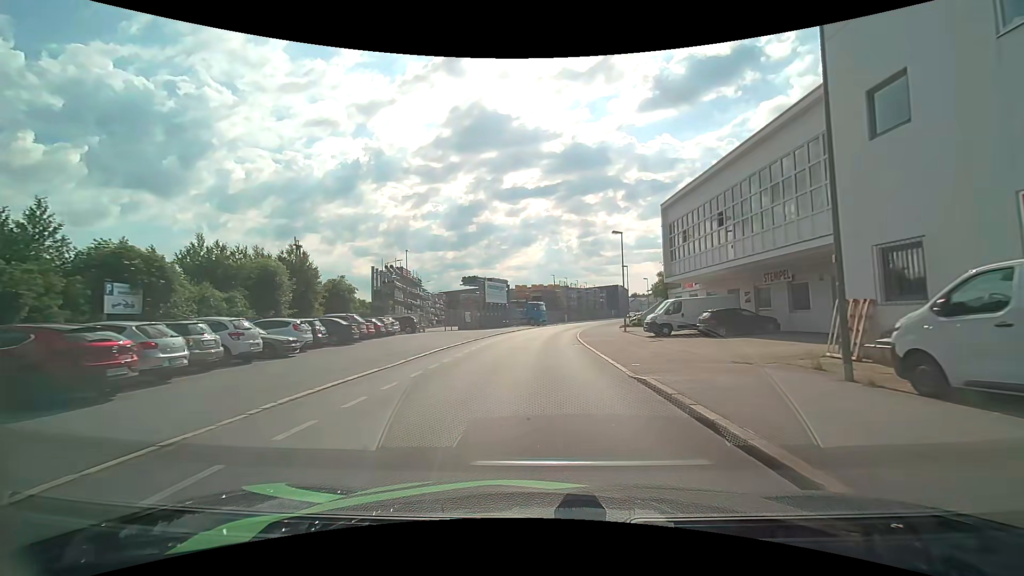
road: residential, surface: asphalt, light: Day
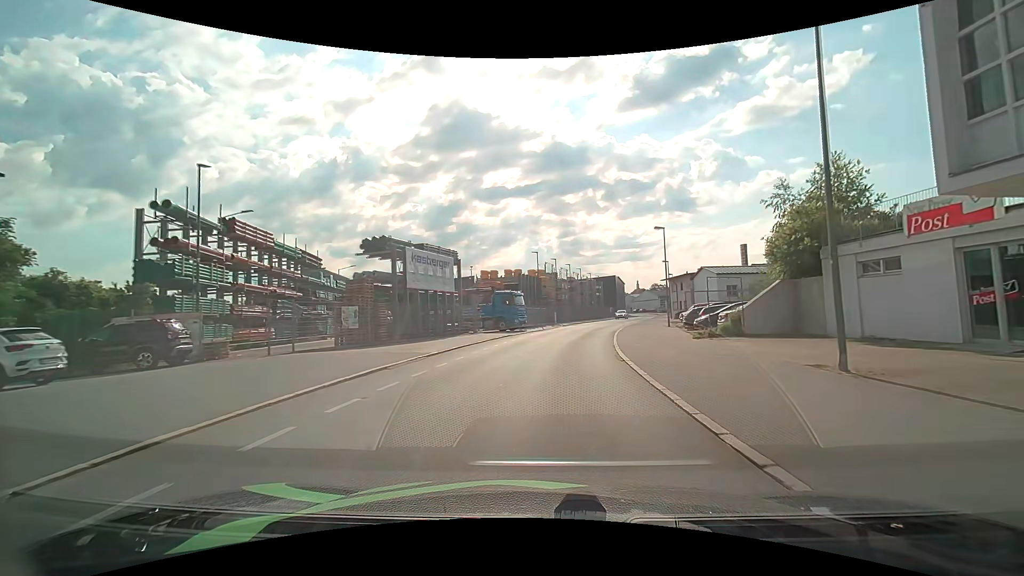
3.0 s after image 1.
(-0.1, +29.0) m; +2°
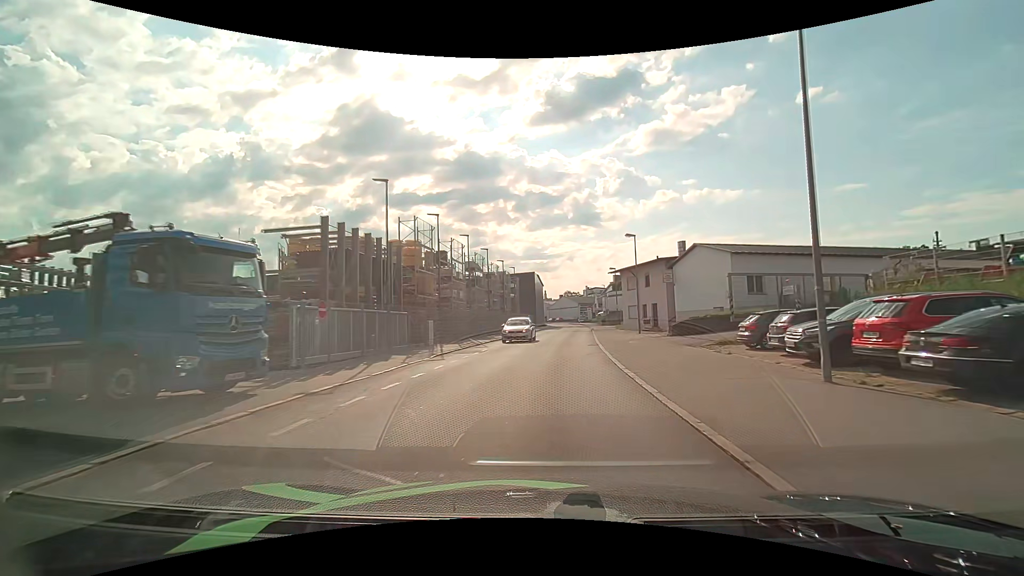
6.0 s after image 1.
(+2.4, +30.9) m; +10°
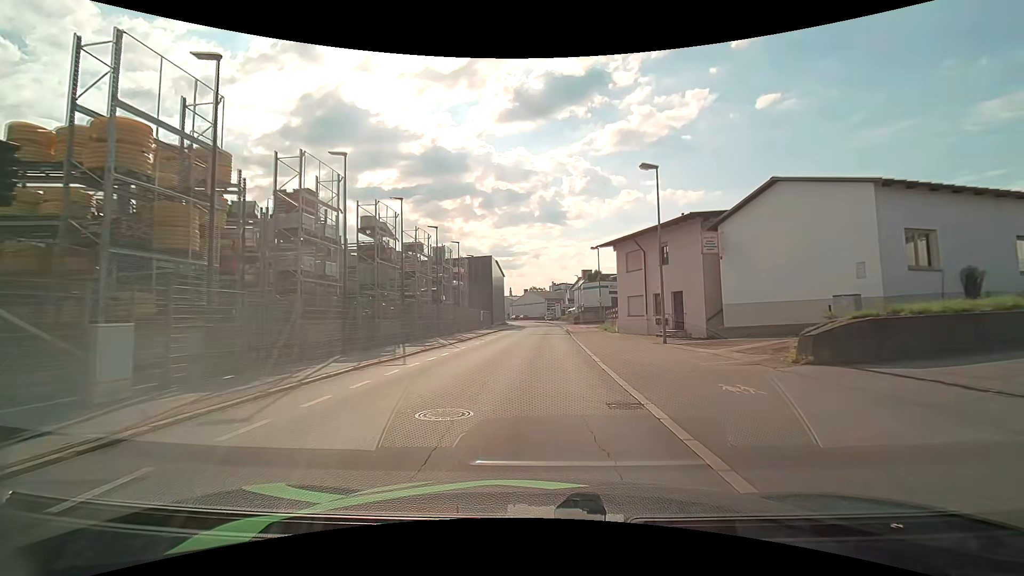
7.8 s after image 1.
(+0.9, +18.4) m; +5°
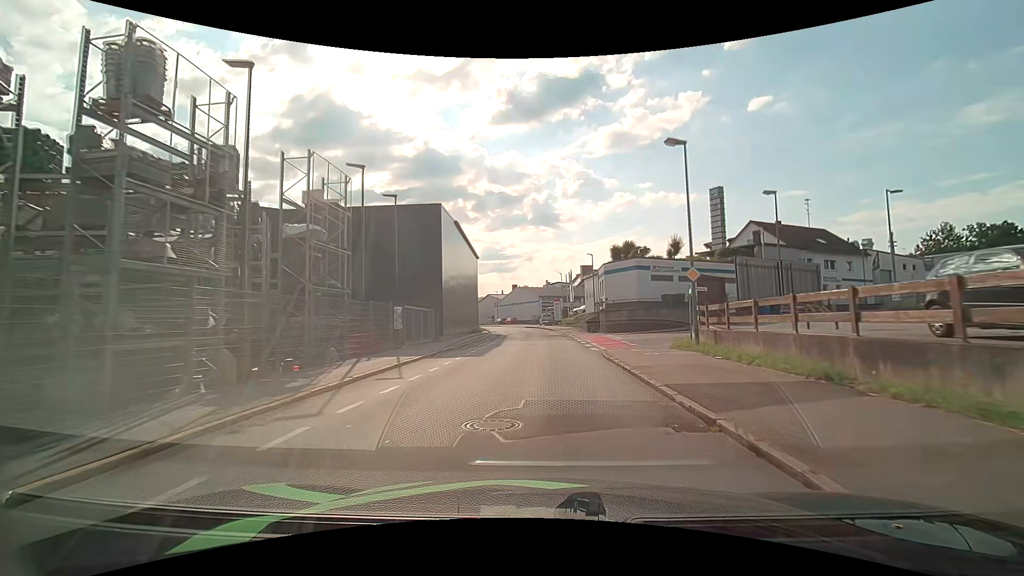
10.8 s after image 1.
(-0.1, +30.7) m; +1°
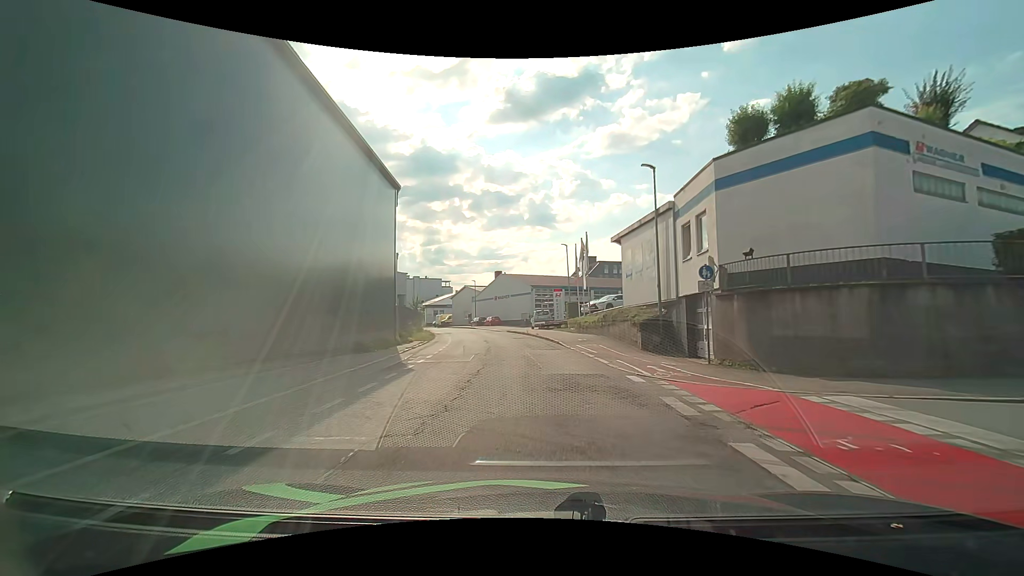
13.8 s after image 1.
(+0.4, +30.5) m; 0°
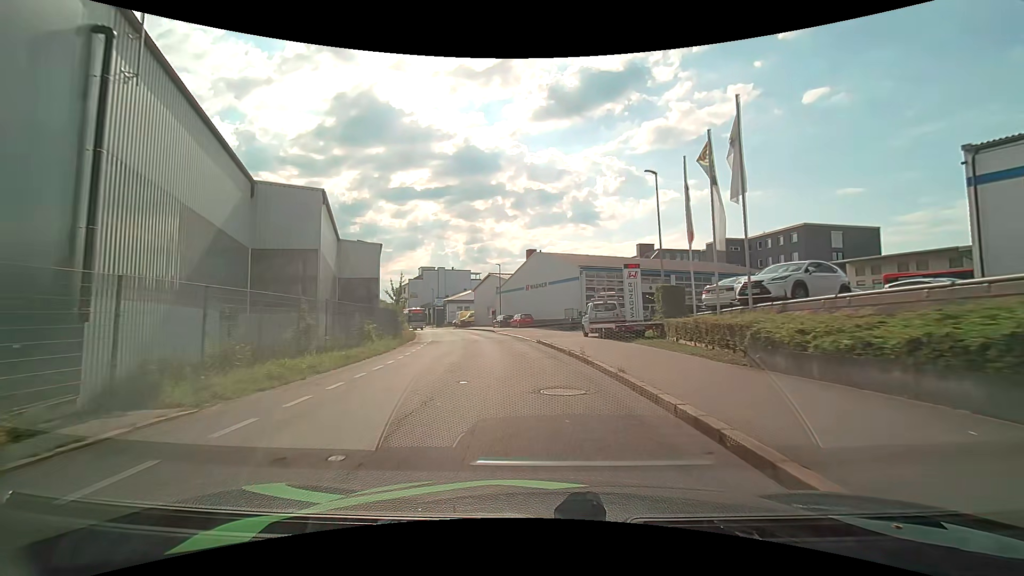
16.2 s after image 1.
(-0.3, +24.0) m; -2°
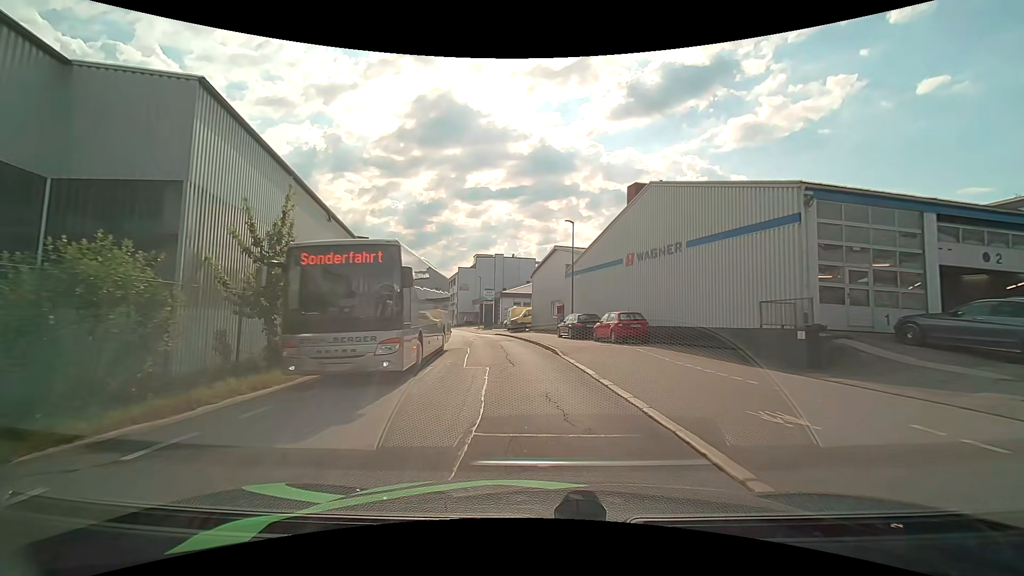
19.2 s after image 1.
(-2.7, +27.5) m; -10°
(0, +10) (-1, +20) (-3, +30) (-5, +40) (-7, +49) (-10, +59) (-12, +69) (-15, +78) (-18, +88) (-21, +97) m
